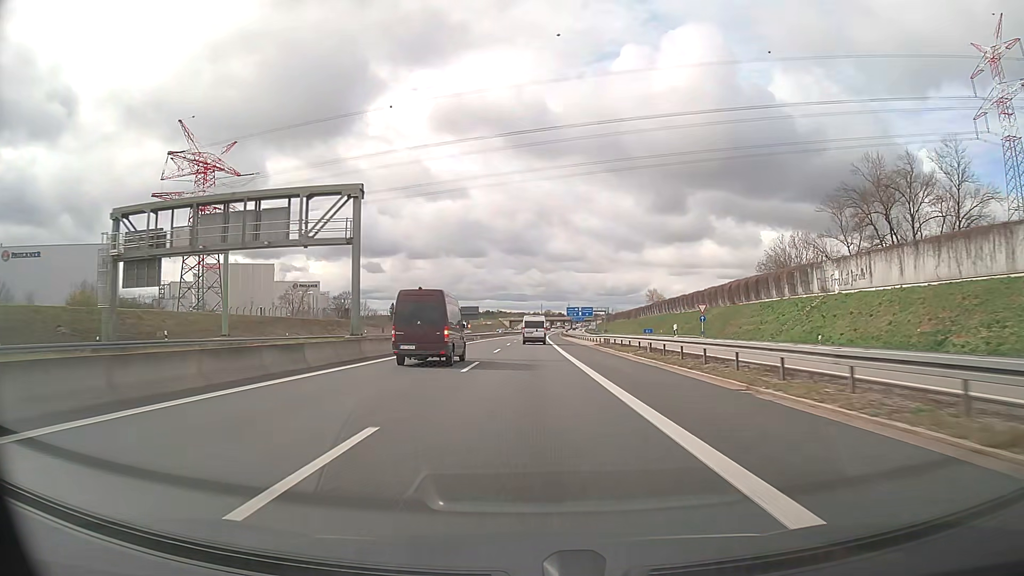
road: motorway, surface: asphalt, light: Day
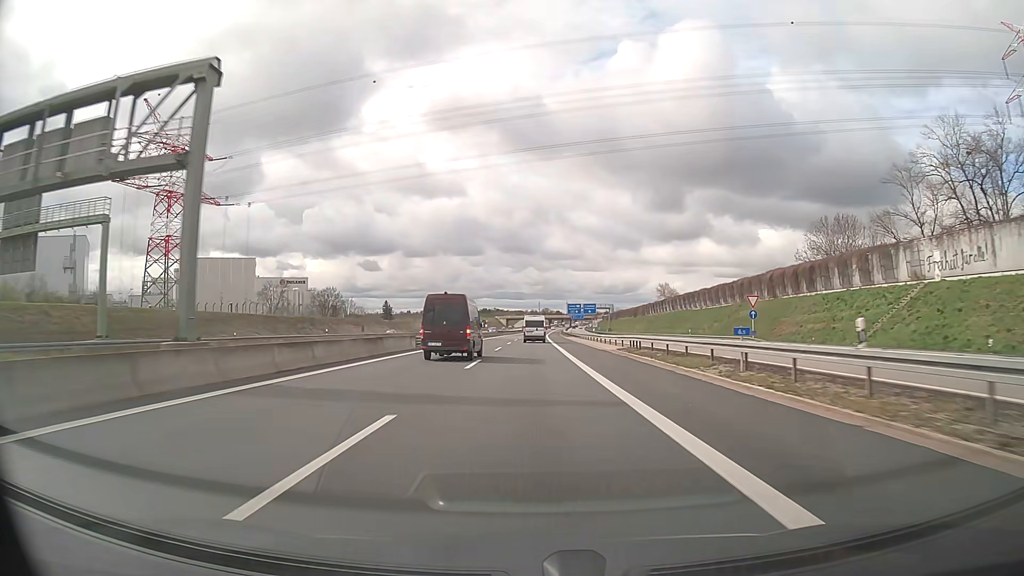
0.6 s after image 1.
(0.0, +16.8) m; 0°
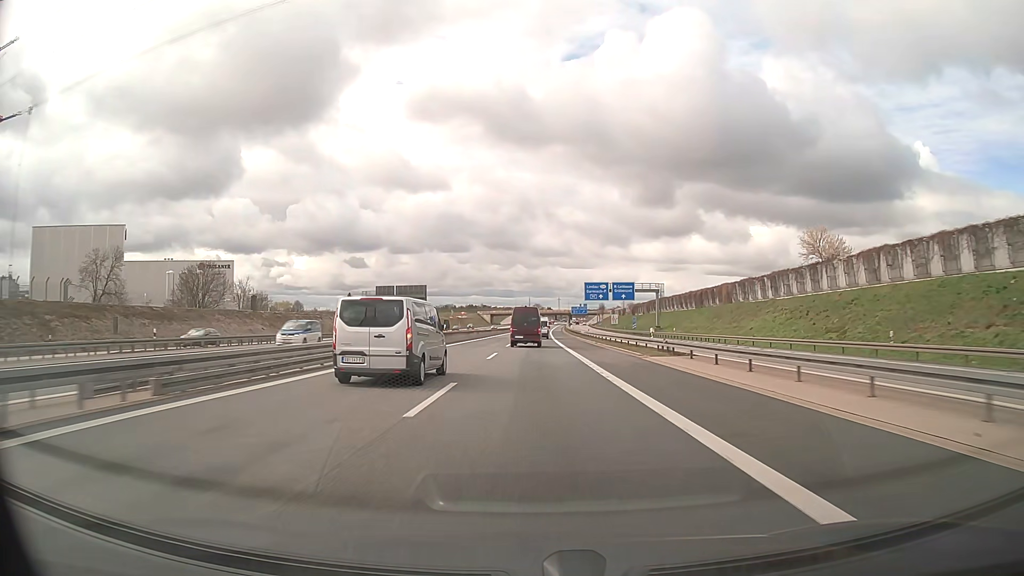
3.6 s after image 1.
(+0.5, +84.1) m; +1°
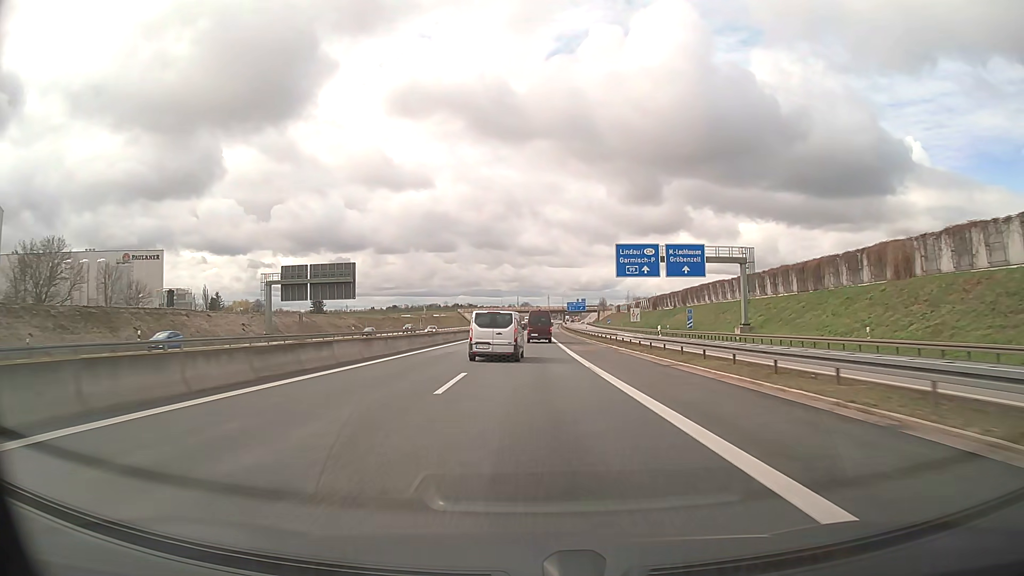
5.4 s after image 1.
(+0.3, +50.5) m; +1°
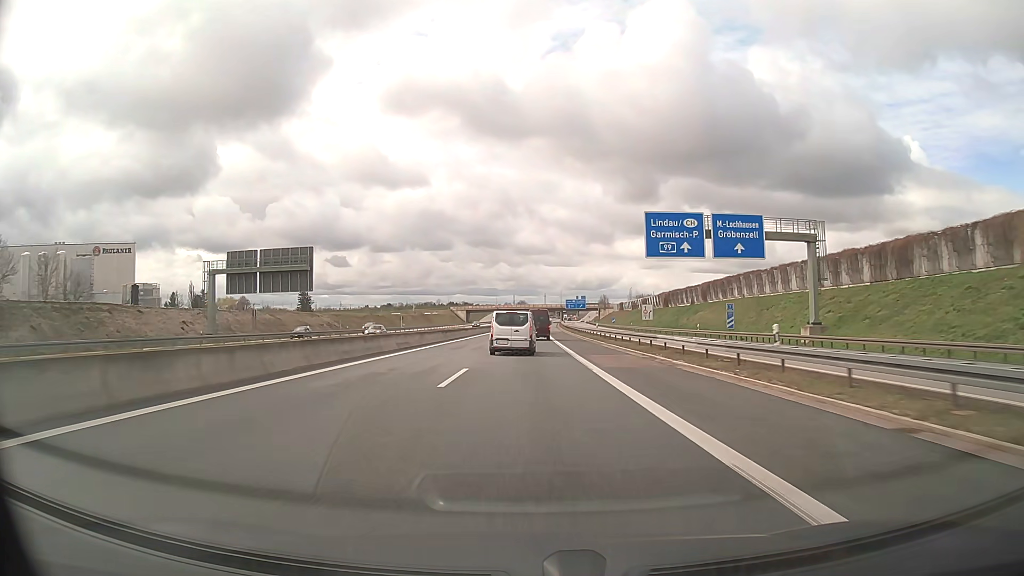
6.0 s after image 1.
(+0.1, +16.8) m; 0°
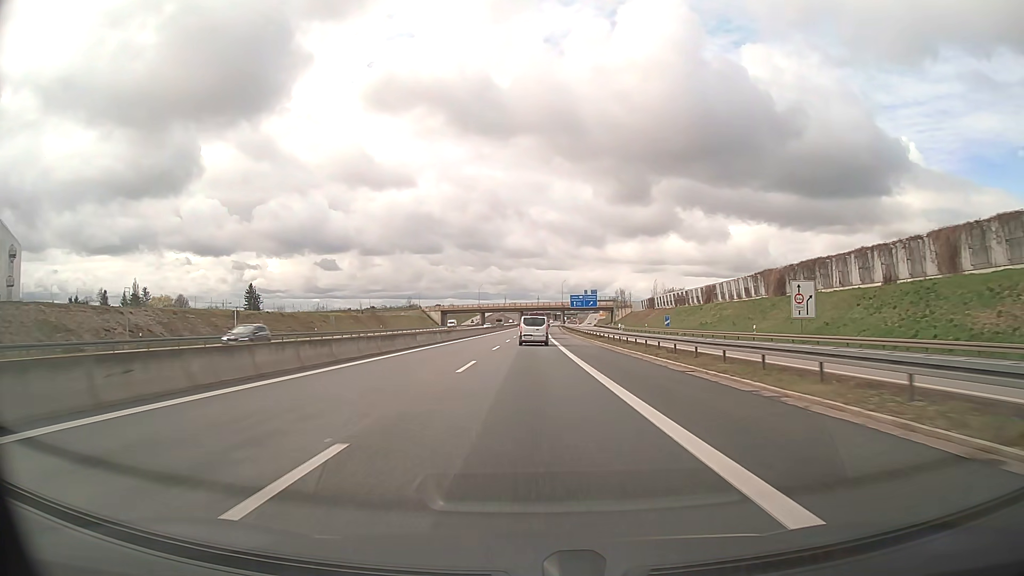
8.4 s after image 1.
(+0.5, +67.2) m; +1°
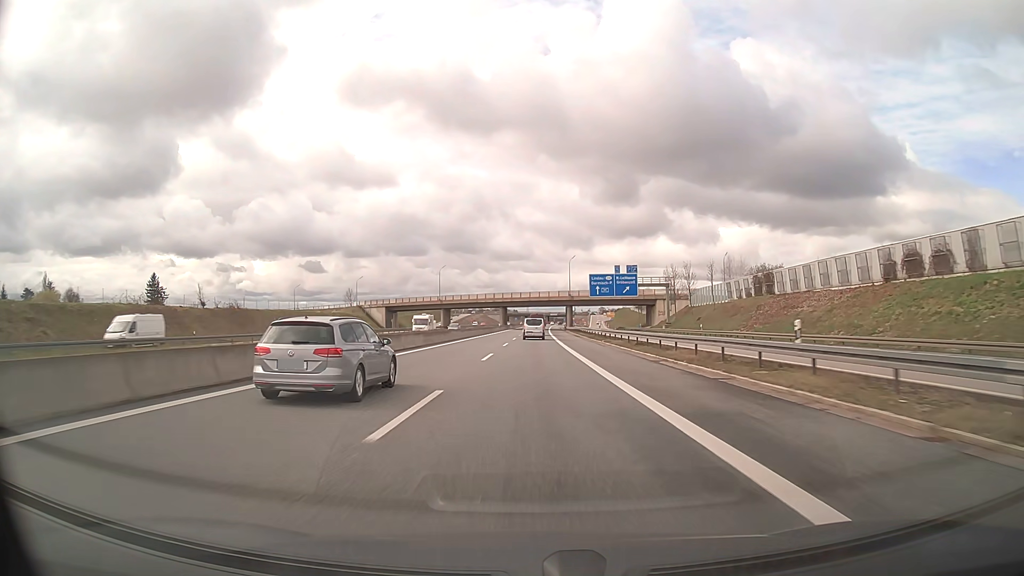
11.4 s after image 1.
(+0.5, +83.8) m; +1°
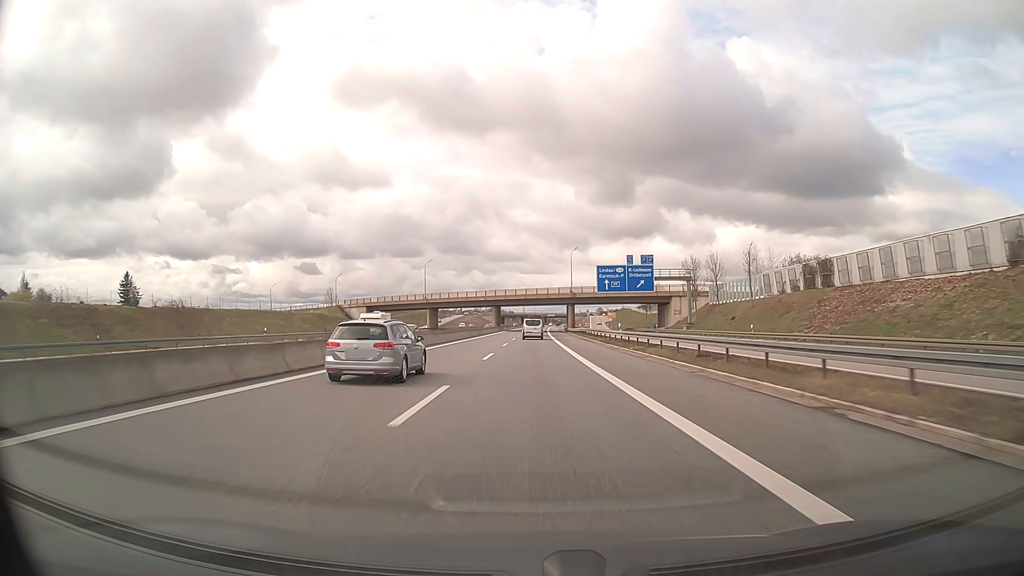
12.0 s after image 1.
(0.0, +16.7) m; 0°
(0, +10) (0, +20) (0, +30) (0, +40) (0, +50) (0, +60) (+1, +70) (+1, +80) (+1, +90) (+1, +100) m
